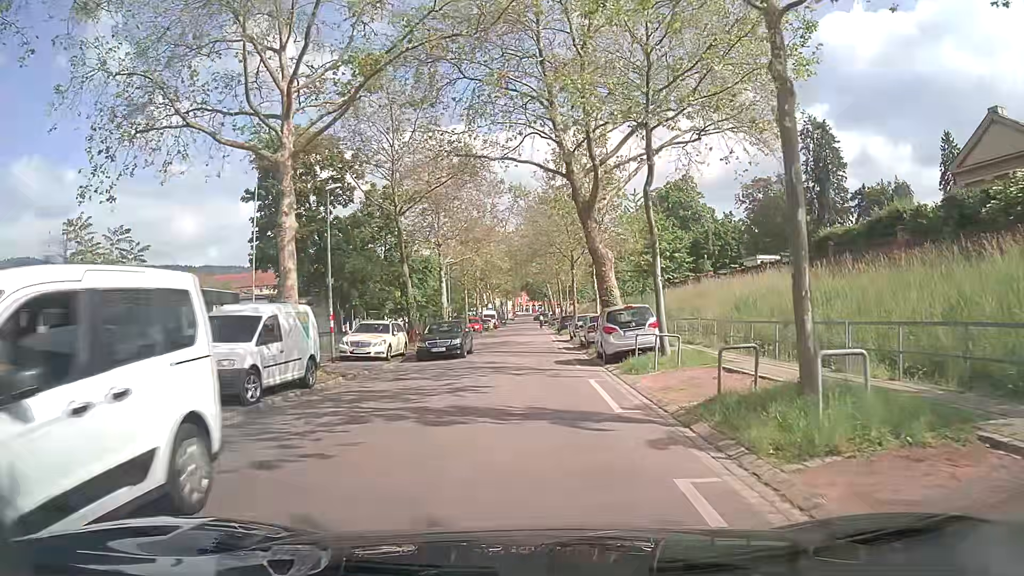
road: residential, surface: asphalt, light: Day
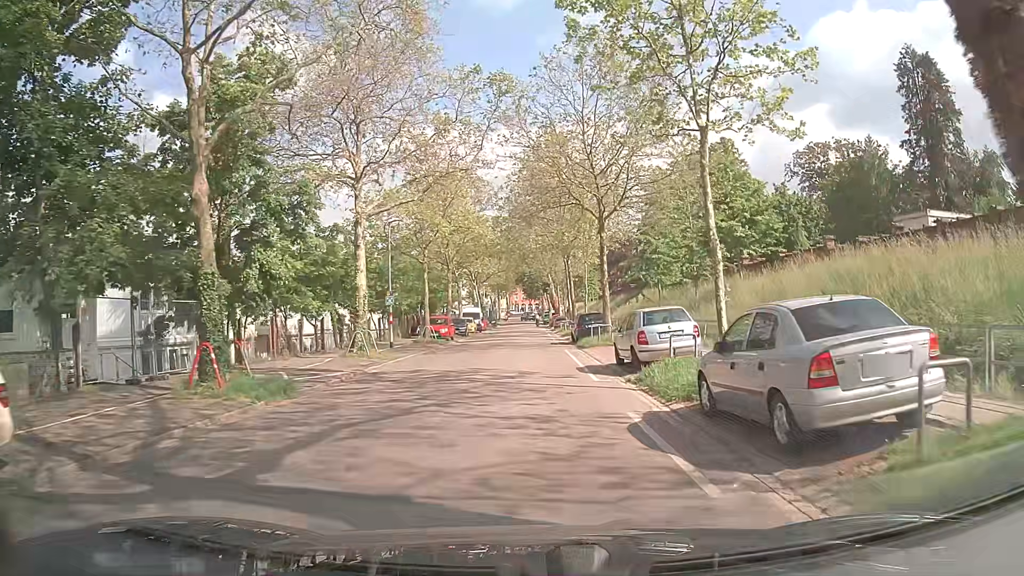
(-0.1, +22.9) m; -1°
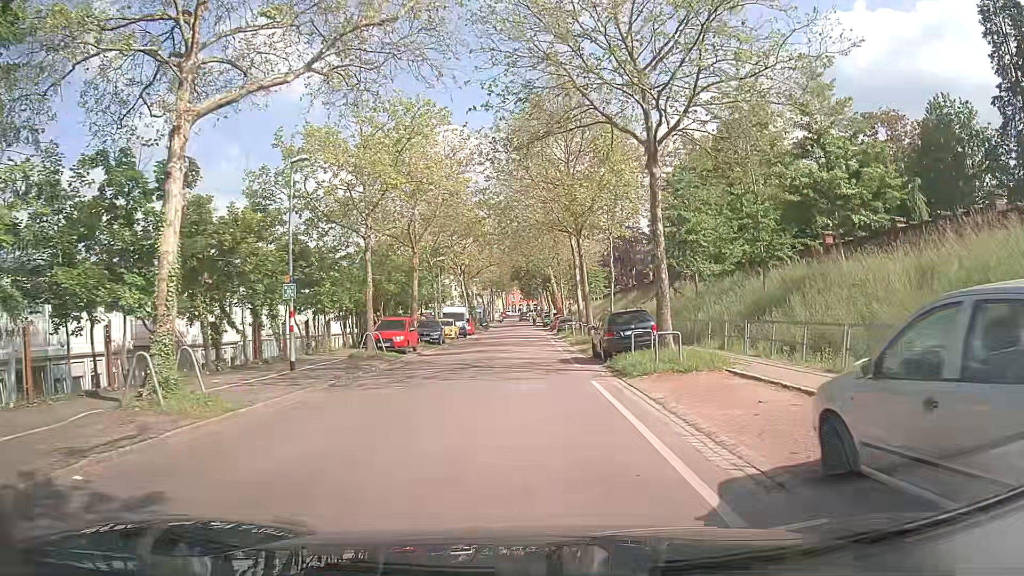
(+0.3, +13.6) m; +1°
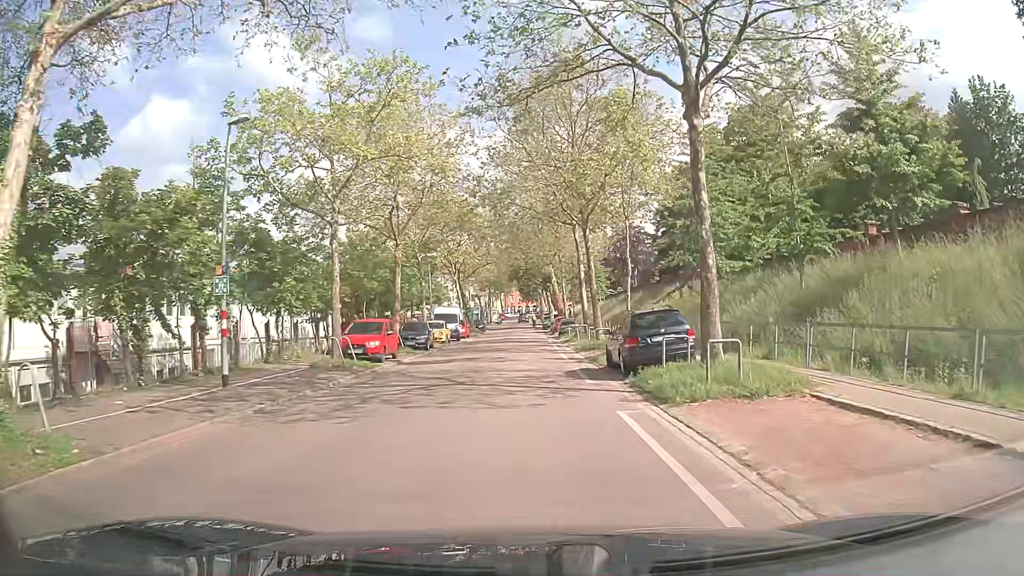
(0.0, +4.5) m; +1°
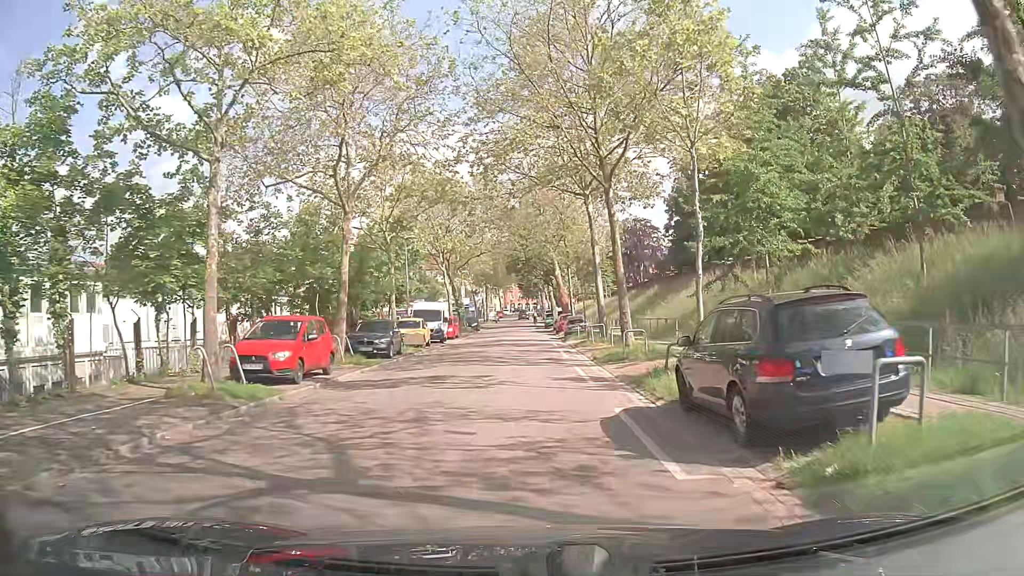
(-0.1, +9.0) m; 0°
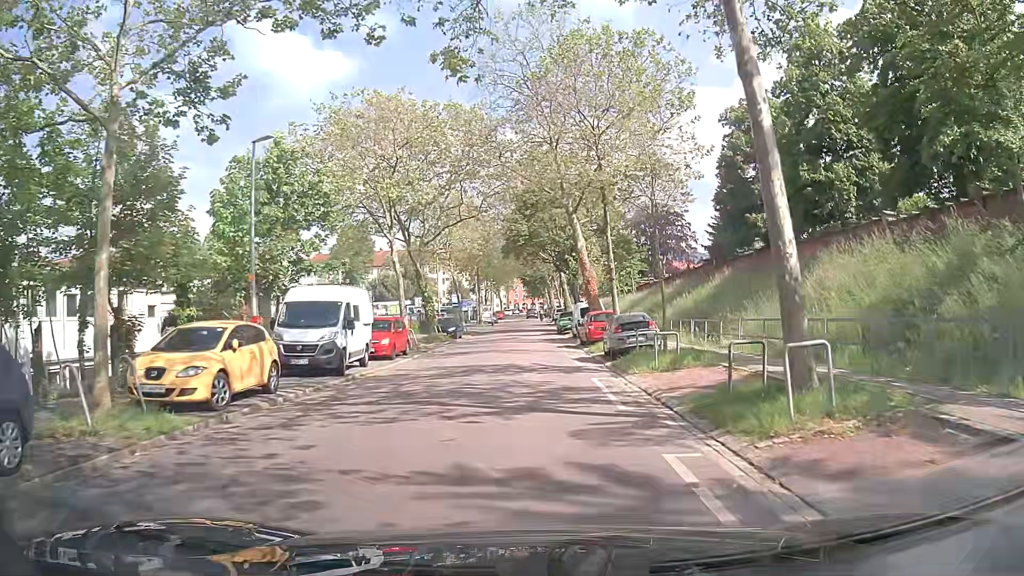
(-0.4, +22.4) m; -2°
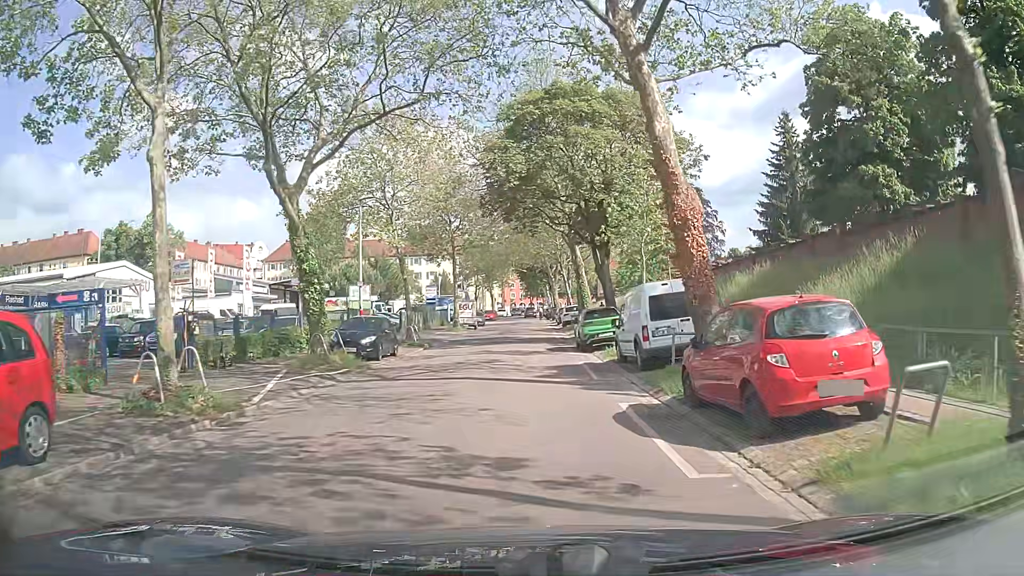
(+0.1, +22.2) m; 0°
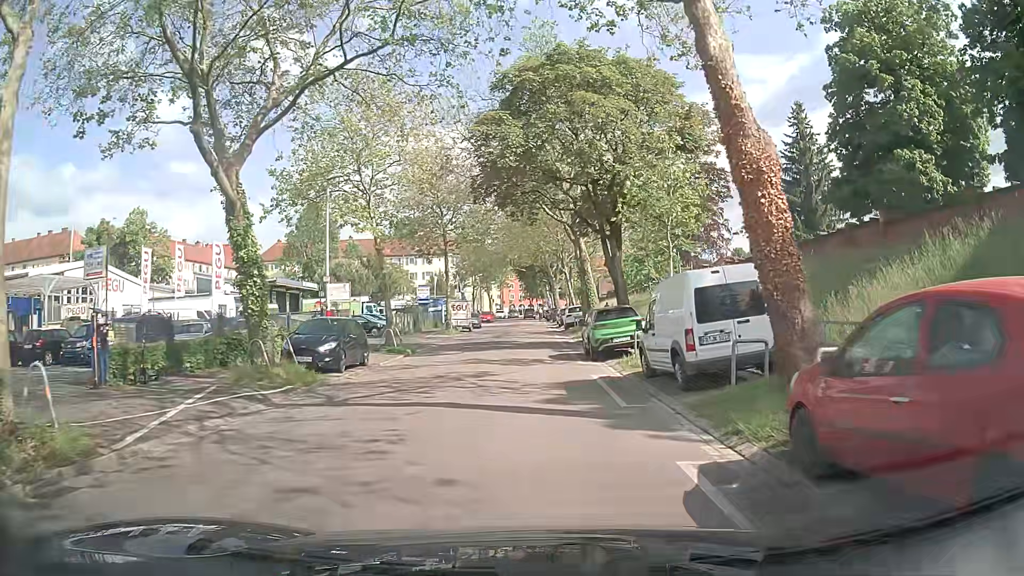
(+0.1, +4.4) m; 0°
(0, +10) (0, +20) (+1, +30) (+1, +40) (+1, +50) (+1, +60) (+1, +70) (+1, +80) (+1, +90) (+1, +100) m
